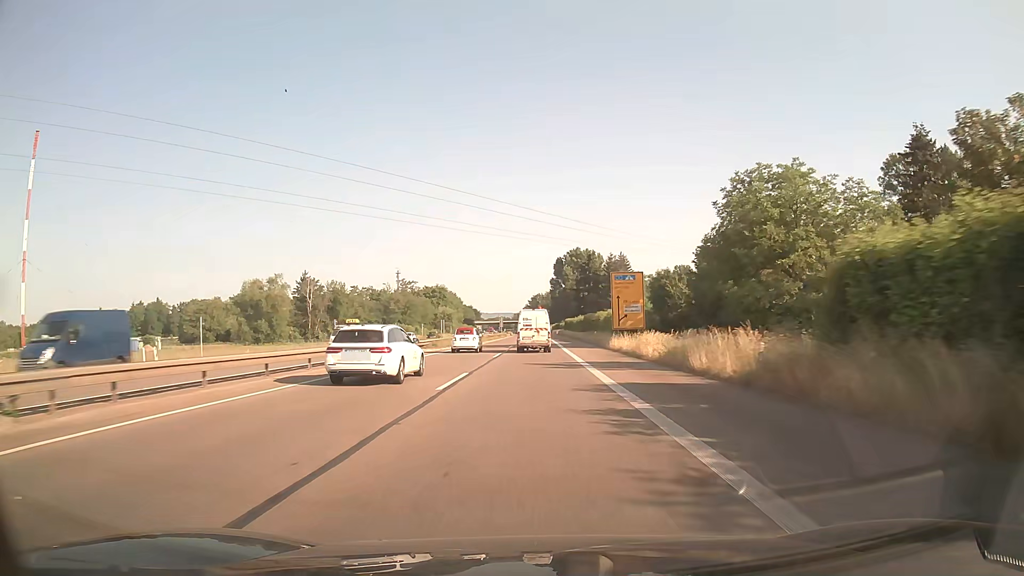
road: trunk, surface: asphalt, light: Day
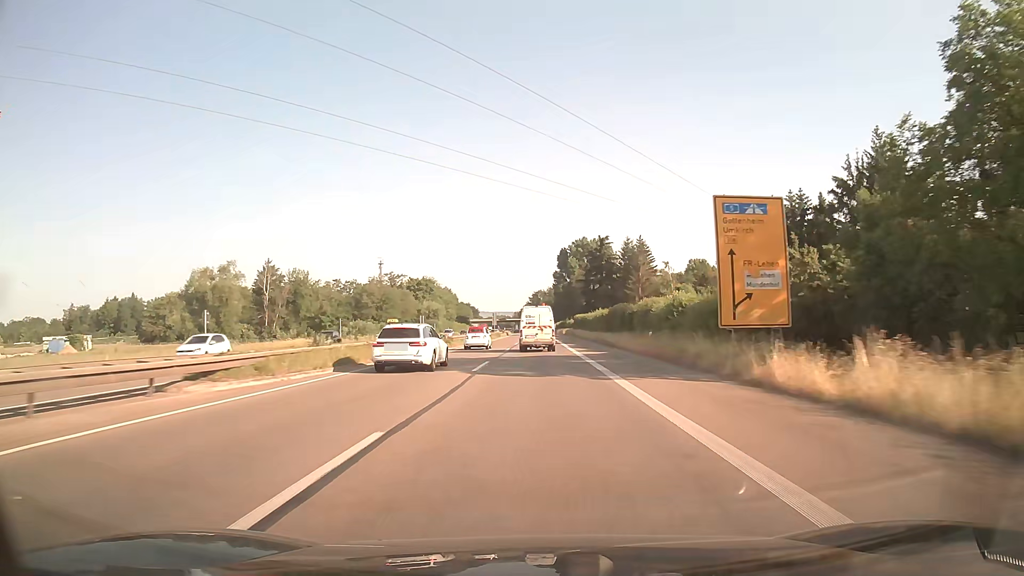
(0.0, +31.1) m; 0°
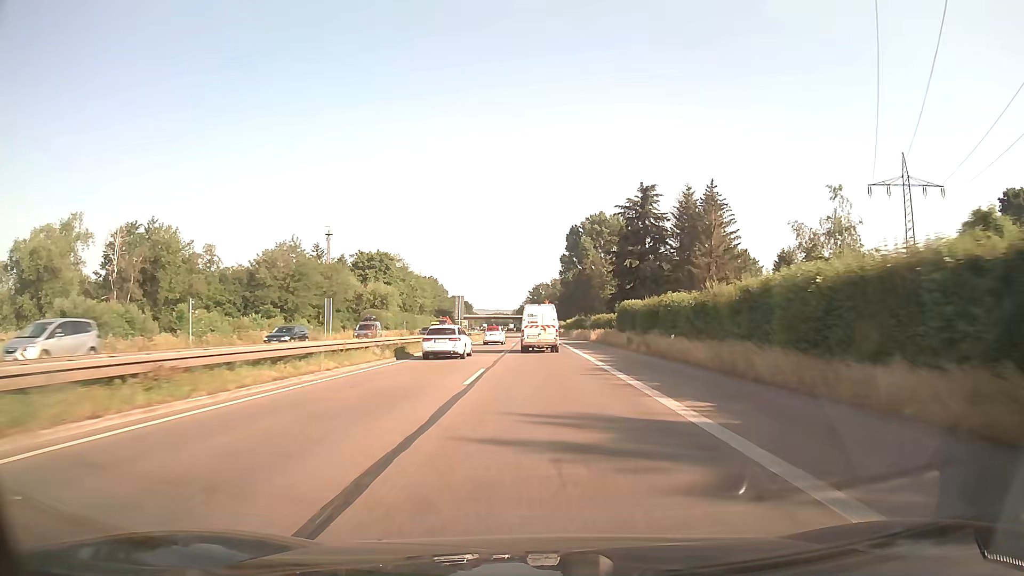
(0.0, +60.1) m; 0°
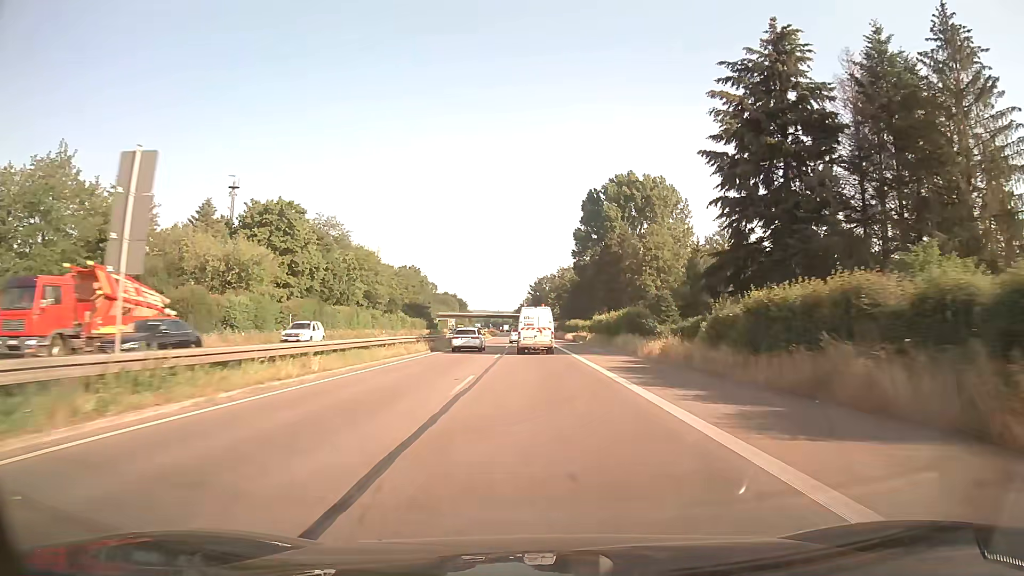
(+0.1, +57.6) m; 0°
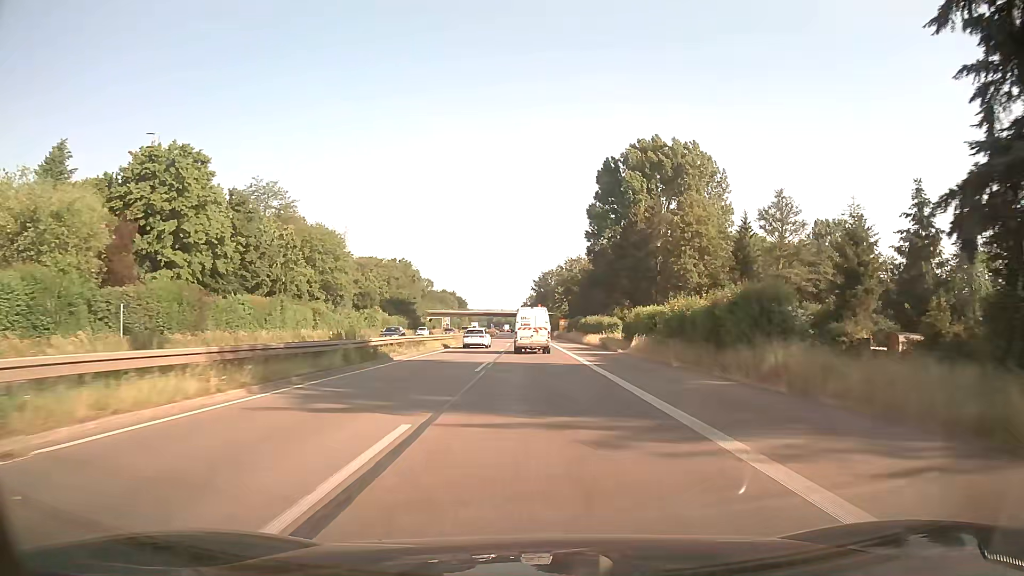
(-0.1, +28.5) m; -1°
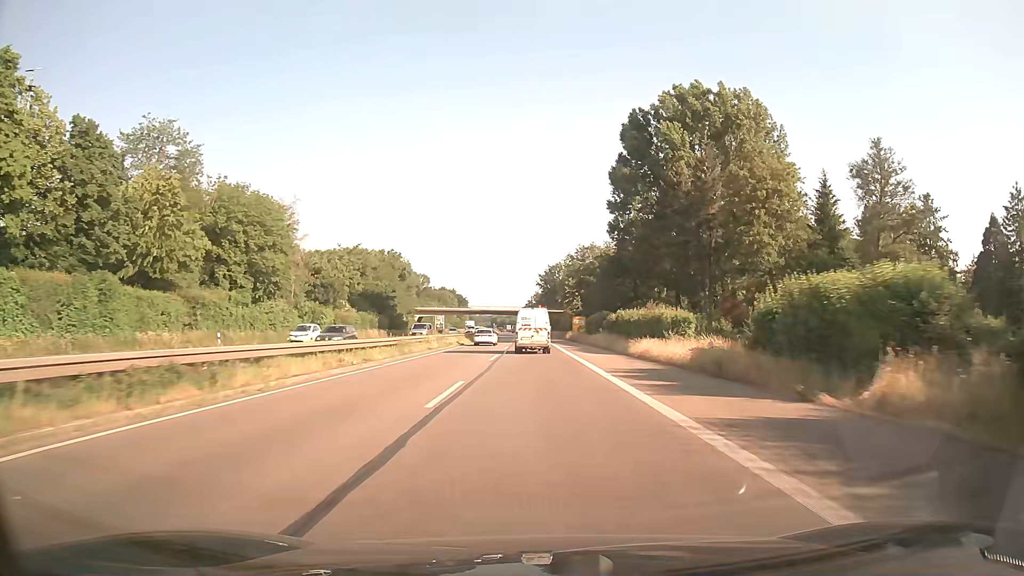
(0.0, +28.6) m; 0°
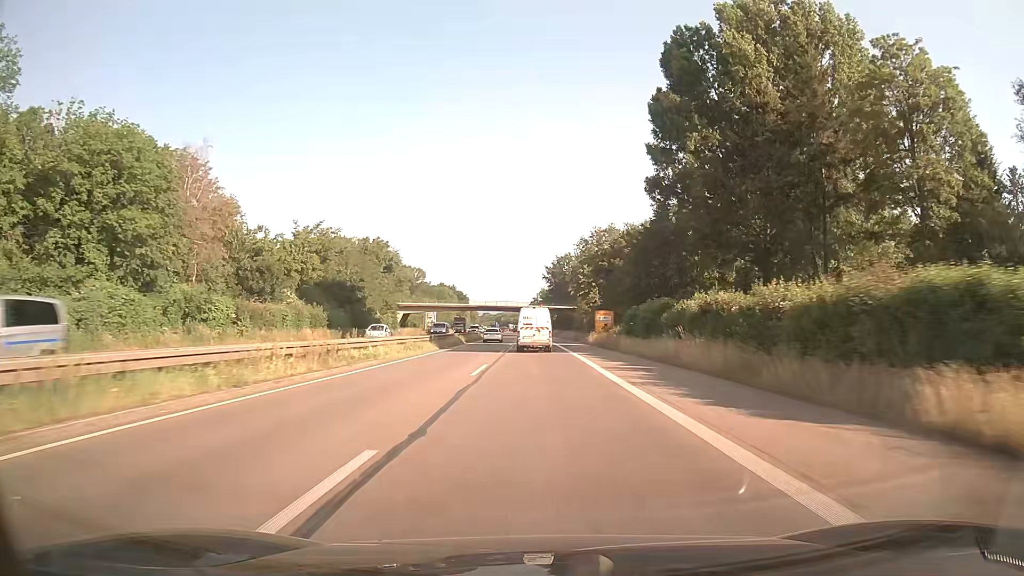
(-0.2, +28.5) m; -1°
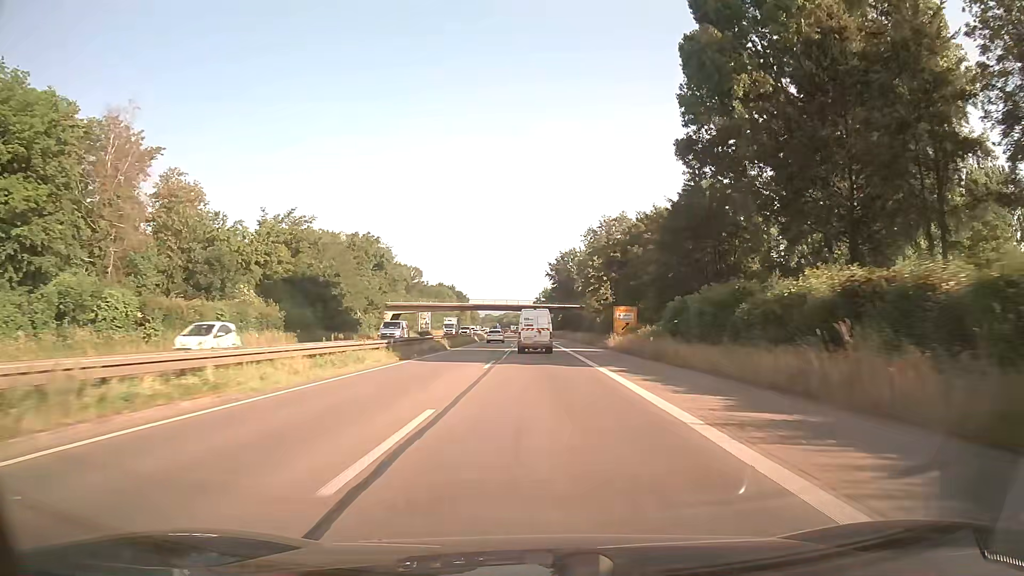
(0.0, +14.3) m; 0°
(0, +10) (0, +20) (0, +30) (0, +40) (0, +50) (0, +60) (0, +70) (-1, +80) (-1, +90) (-1, +100) m
